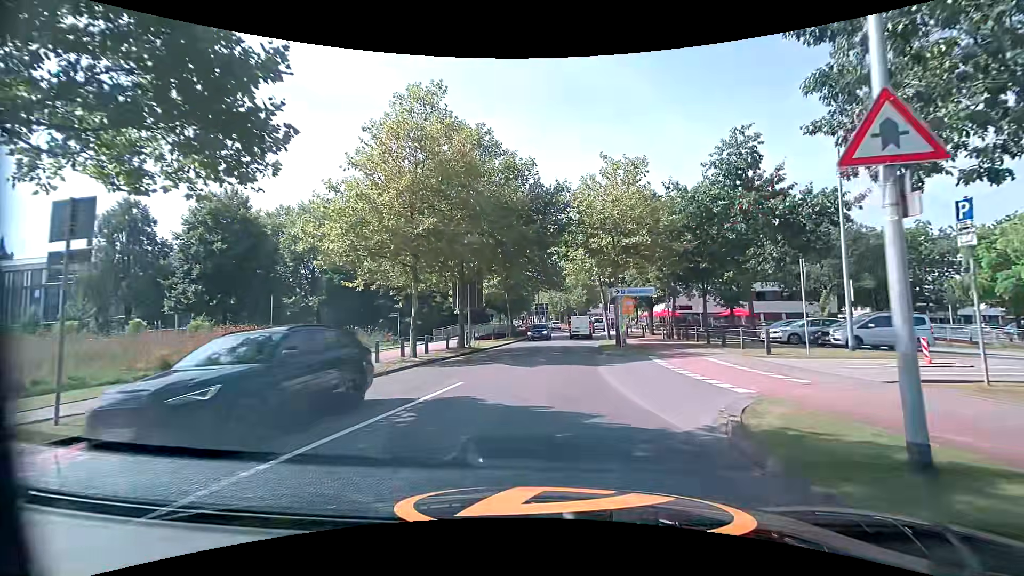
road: tertiary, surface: asphalt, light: Day
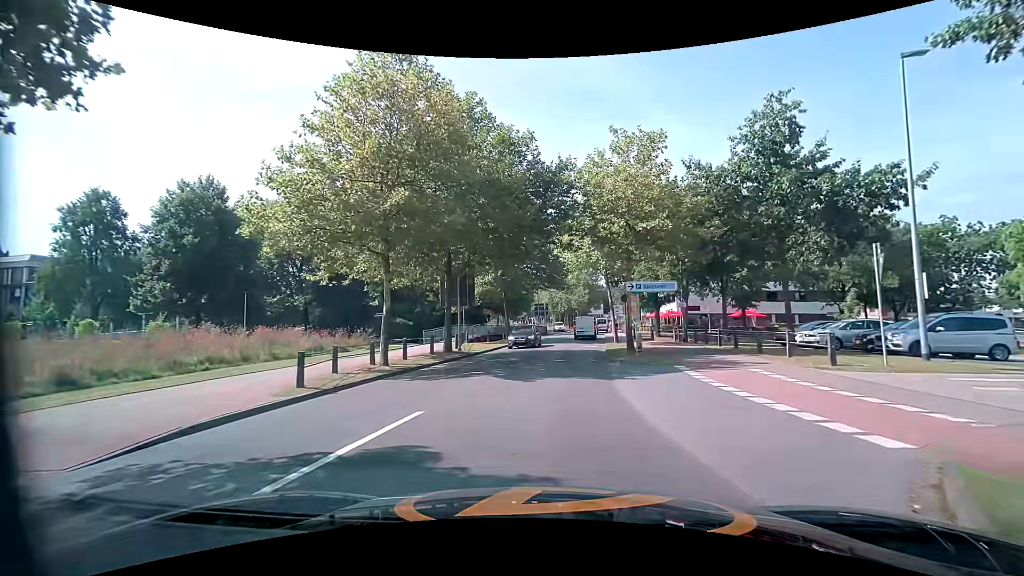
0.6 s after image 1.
(0.0, +3.8) m; +1°
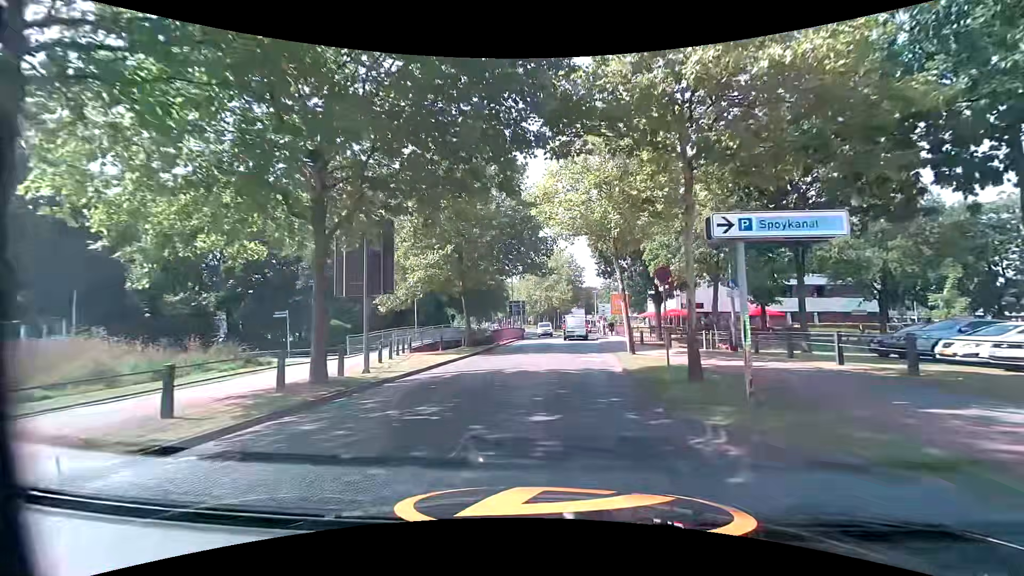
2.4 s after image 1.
(+0.1, +12.1) m; +2°
